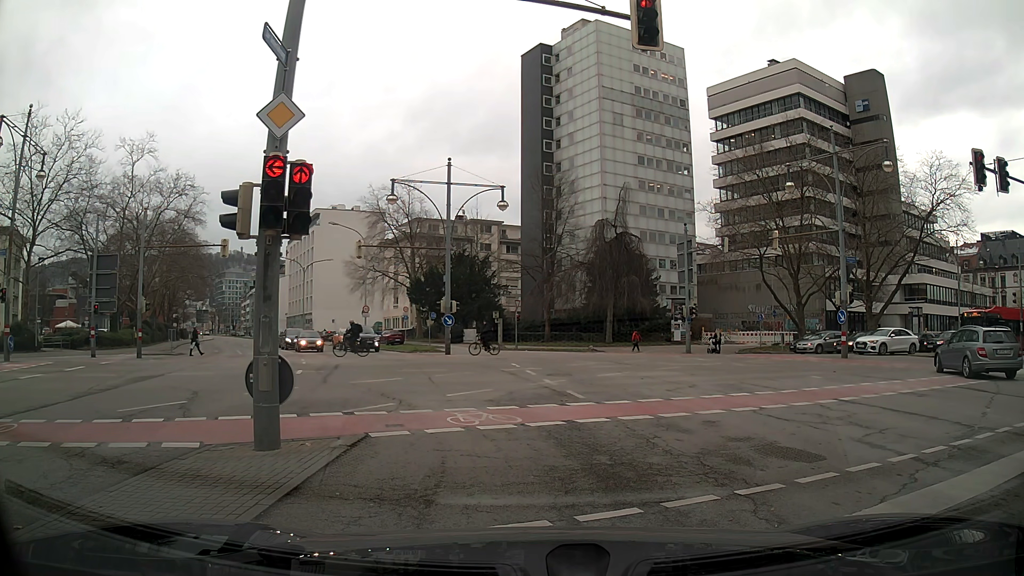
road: secondary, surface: asphalt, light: Day
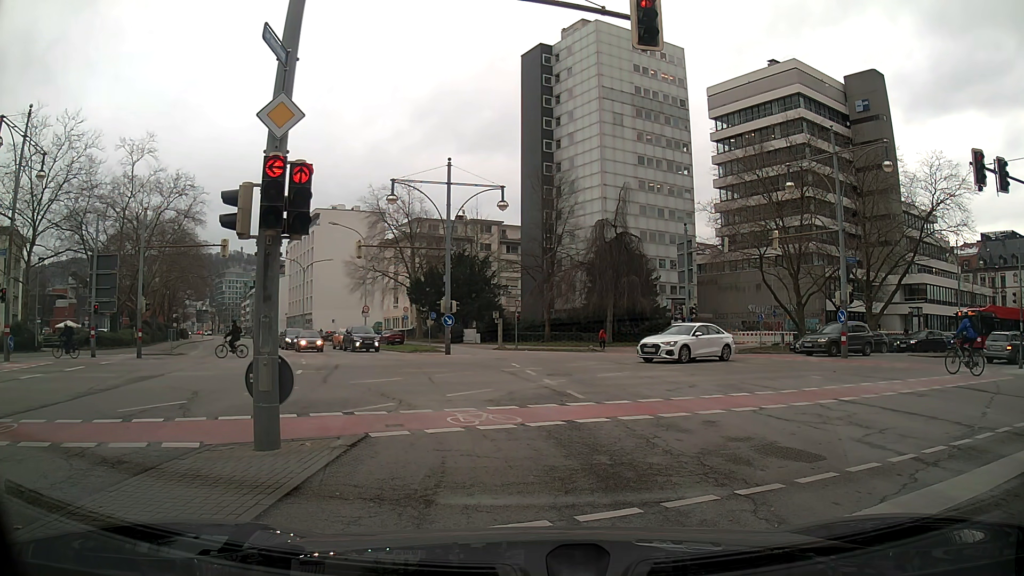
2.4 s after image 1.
(0.0, 0.0) m; 0°
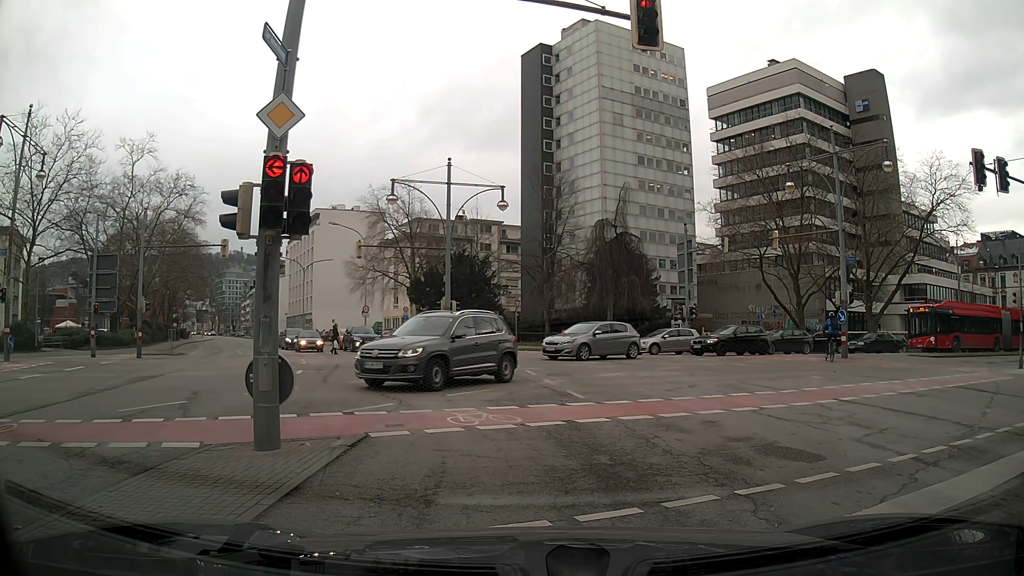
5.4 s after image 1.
(0.0, 0.0) m; 0°
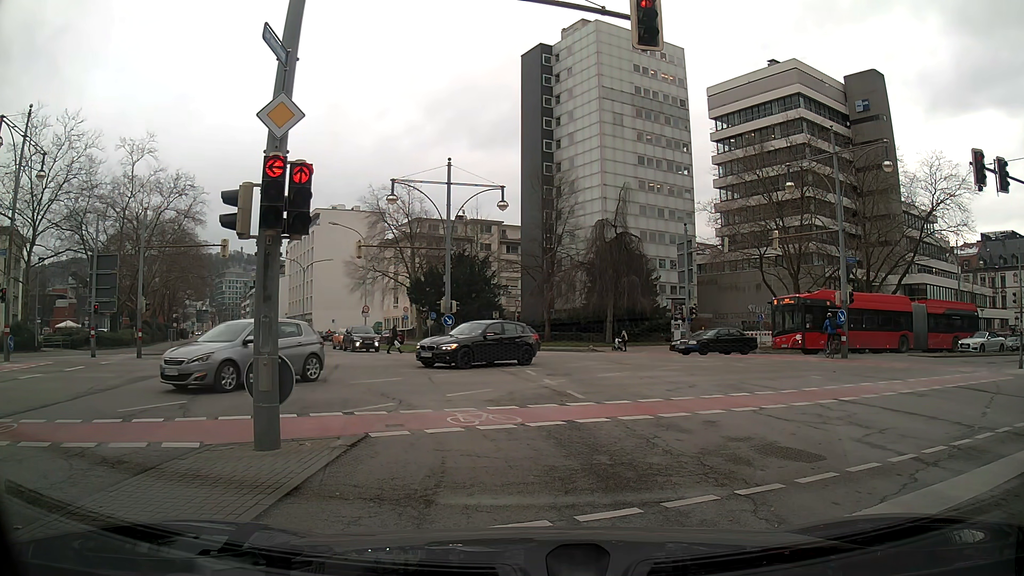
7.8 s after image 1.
(0.0, 0.0) m; 0°
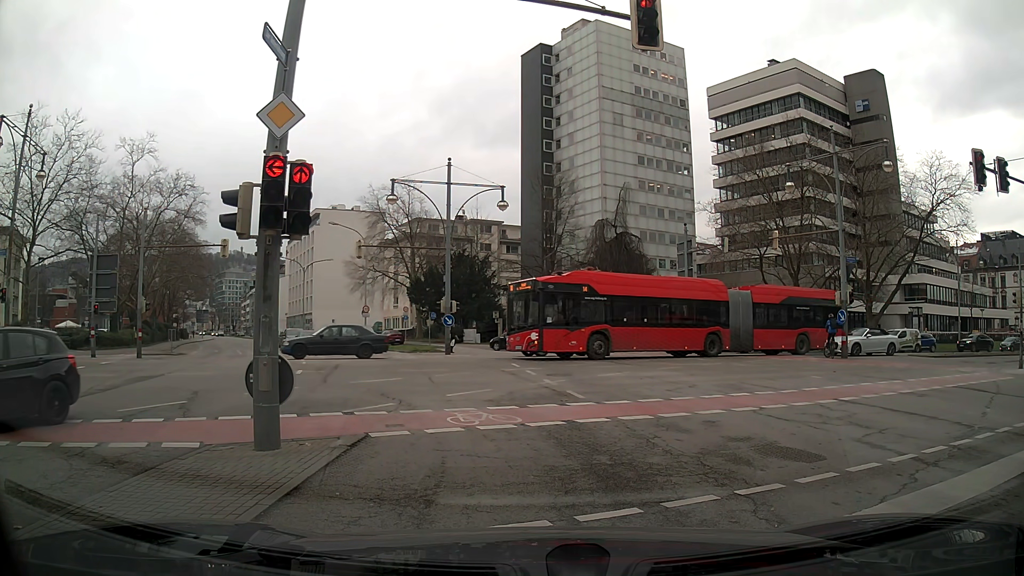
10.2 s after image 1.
(0.0, 0.0) m; 0°
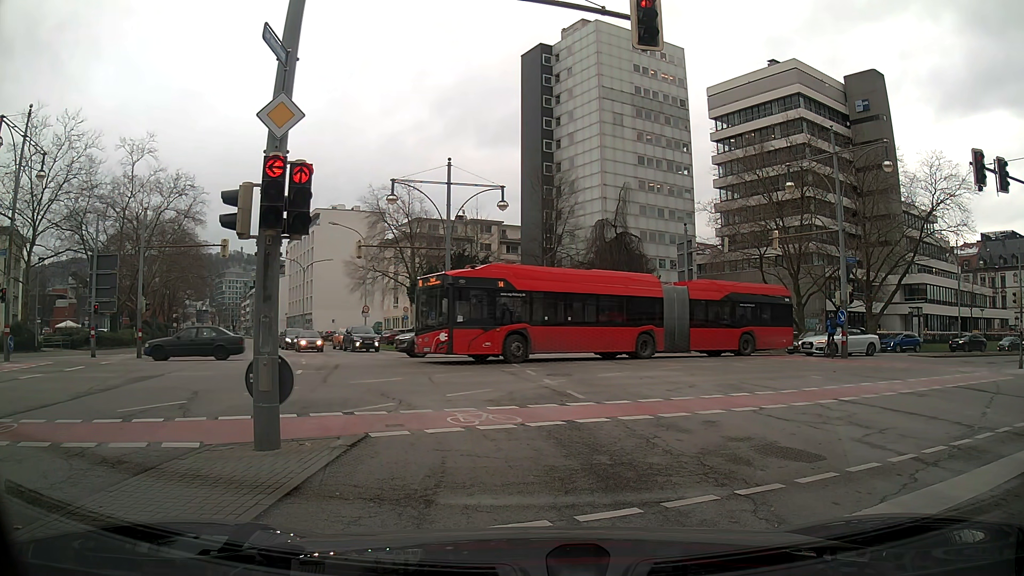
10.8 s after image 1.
(0.0, 0.0) m; 0°
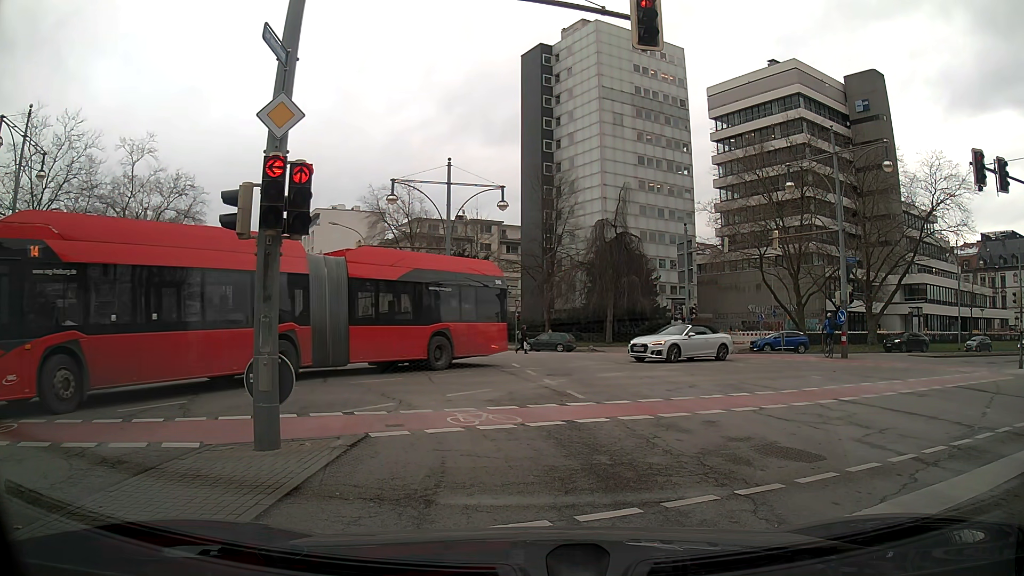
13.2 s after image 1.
(0.0, 0.0) m; 0°
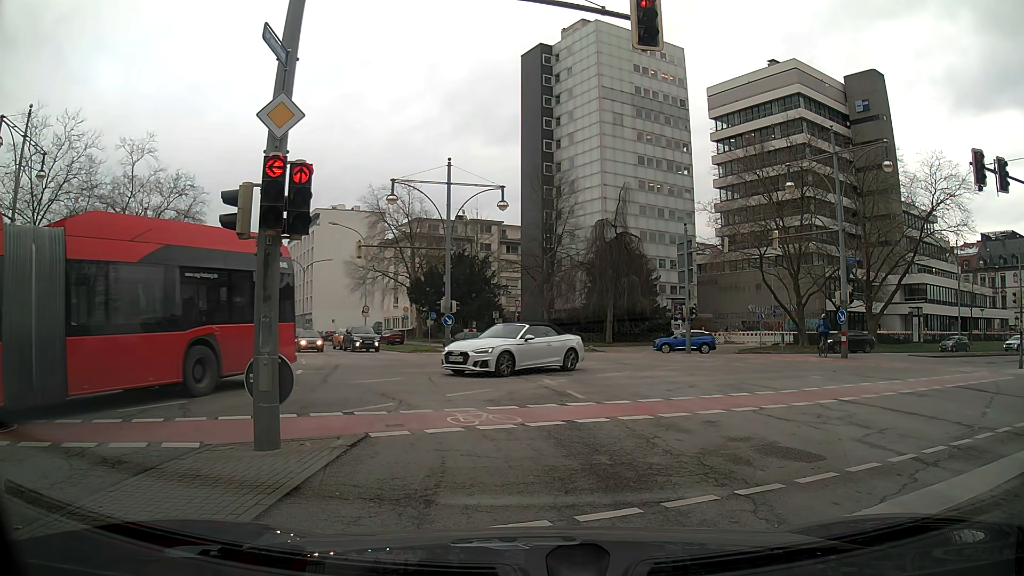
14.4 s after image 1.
(0.0, 0.0) m; 0°
